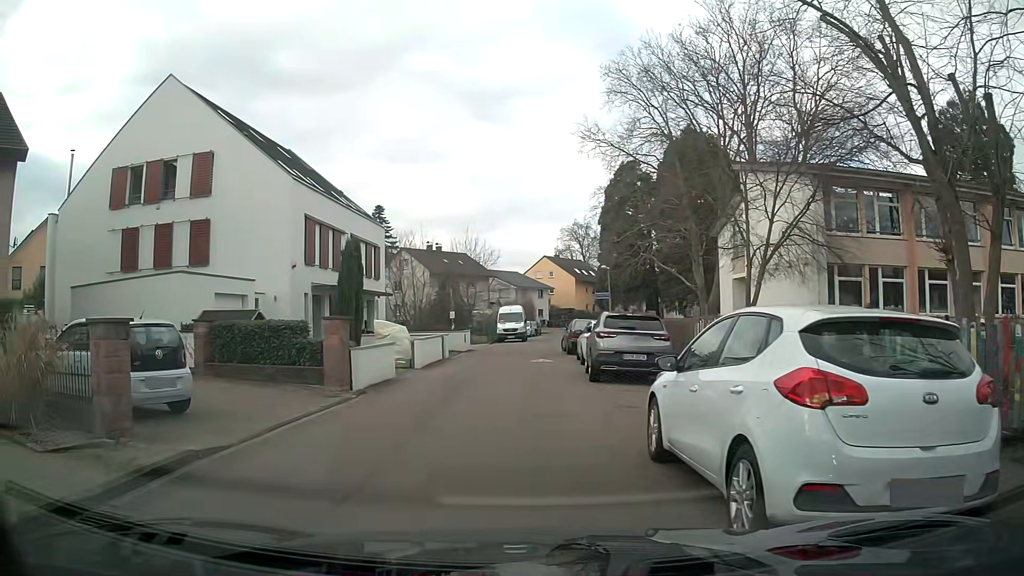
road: residential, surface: asphalt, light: Day
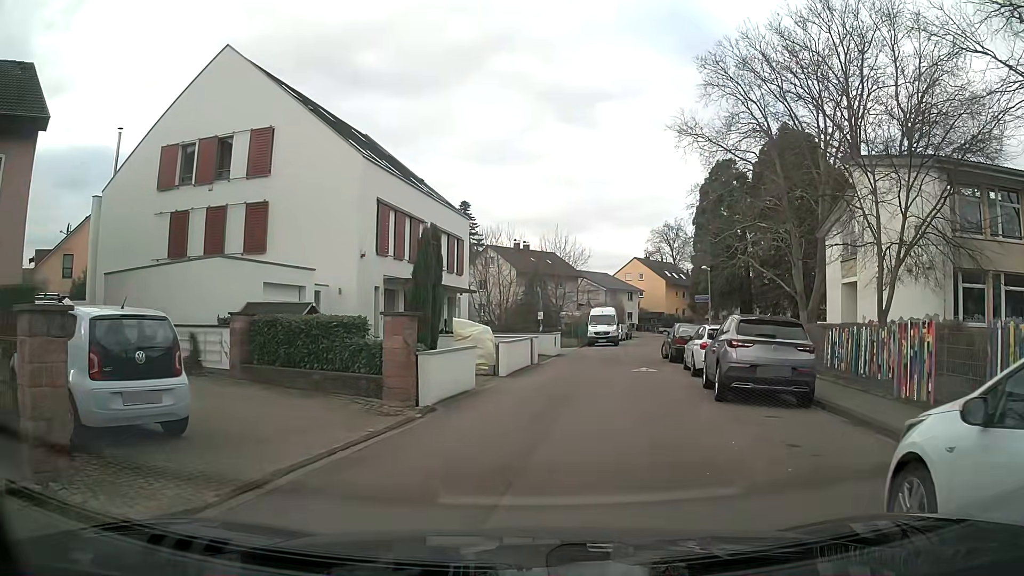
(-0.3, +3.2) m; -5°
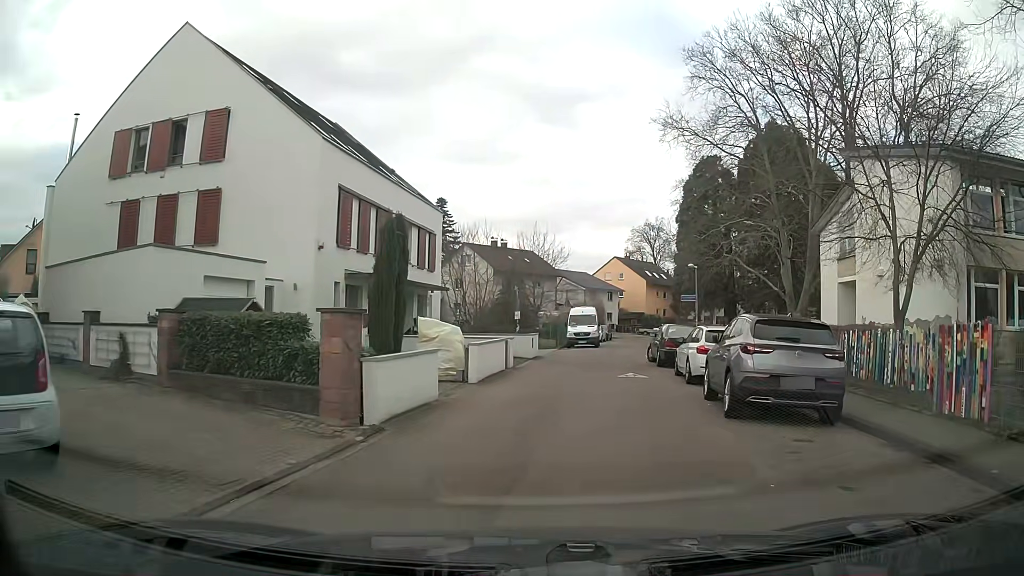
(0.0, +2.2) m; +1°
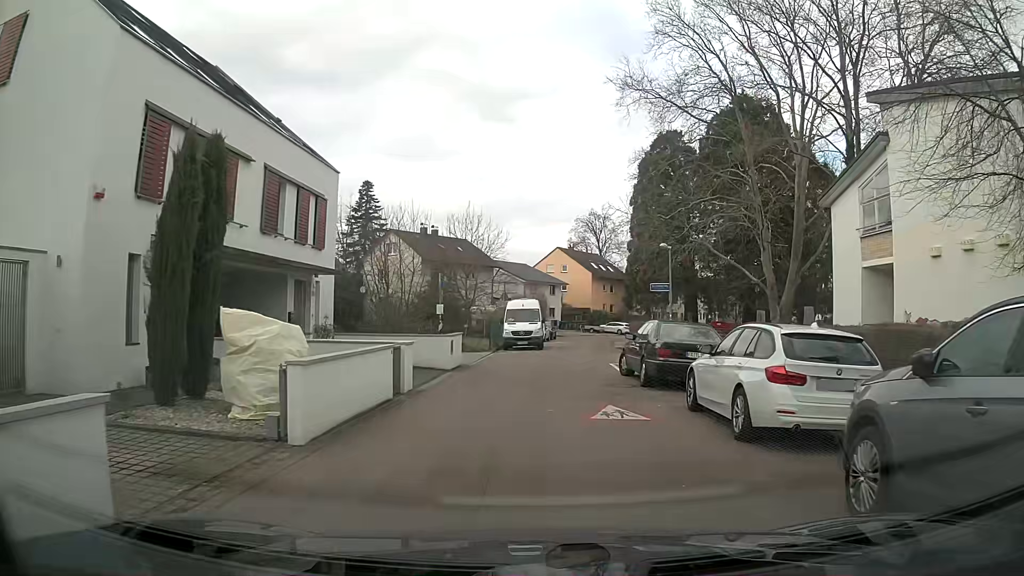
(+0.4, +8.6) m; +5°
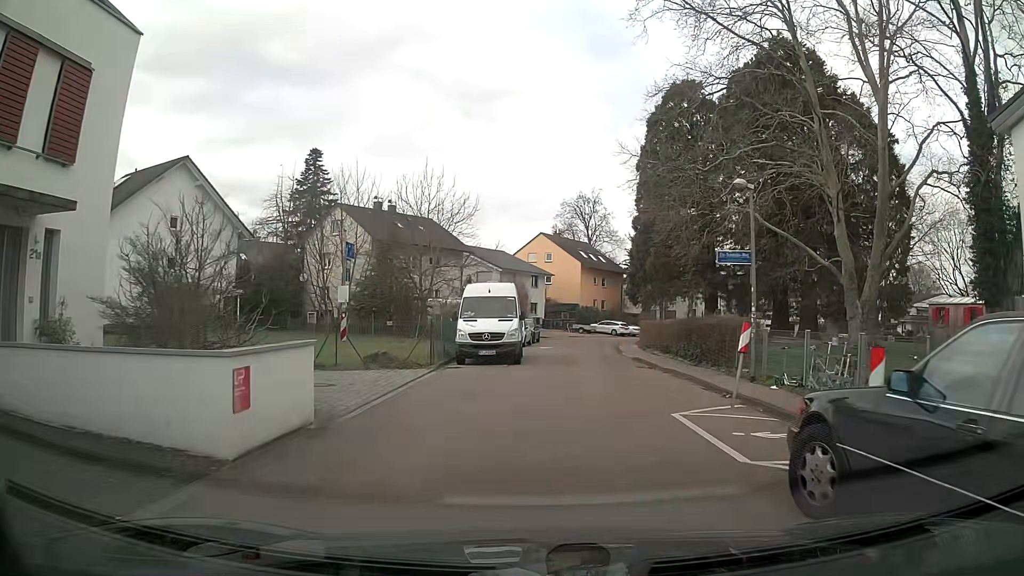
(+0.2, +13.4) m; +1°
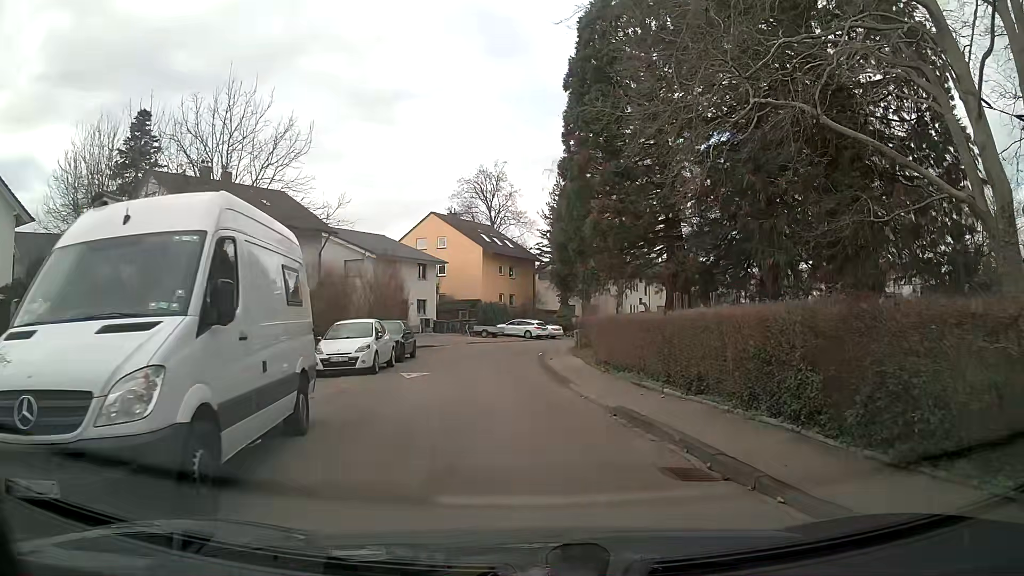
(+1.3, +16.3) m; +9°
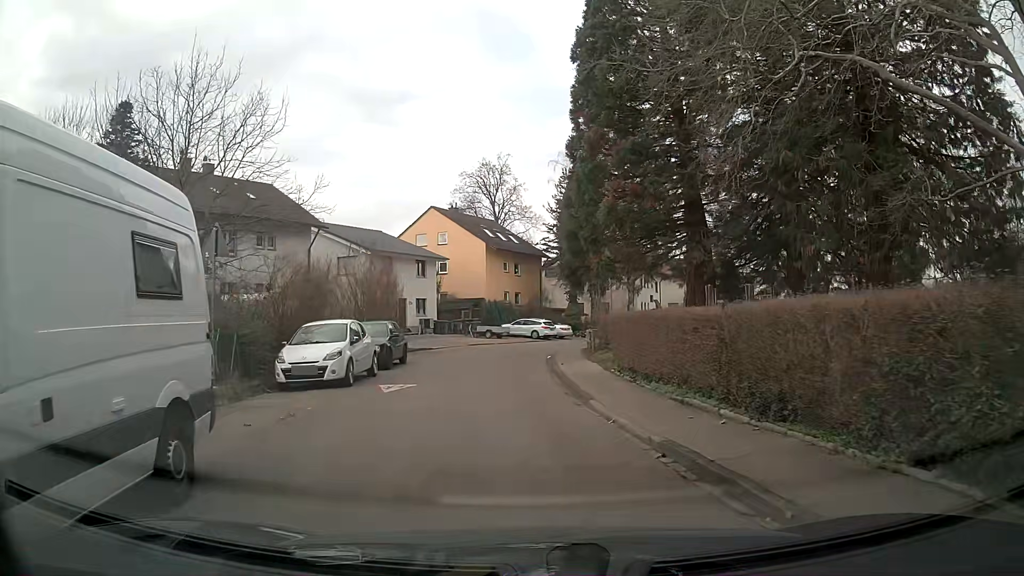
(-0.1, +3.3) m; -2°
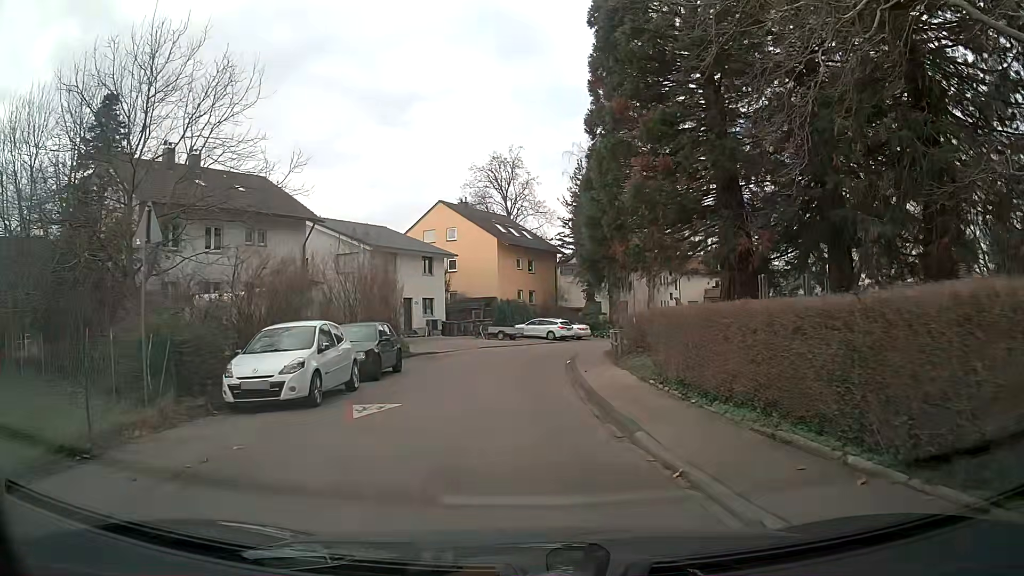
(0.0, +3.4) m; -1°
